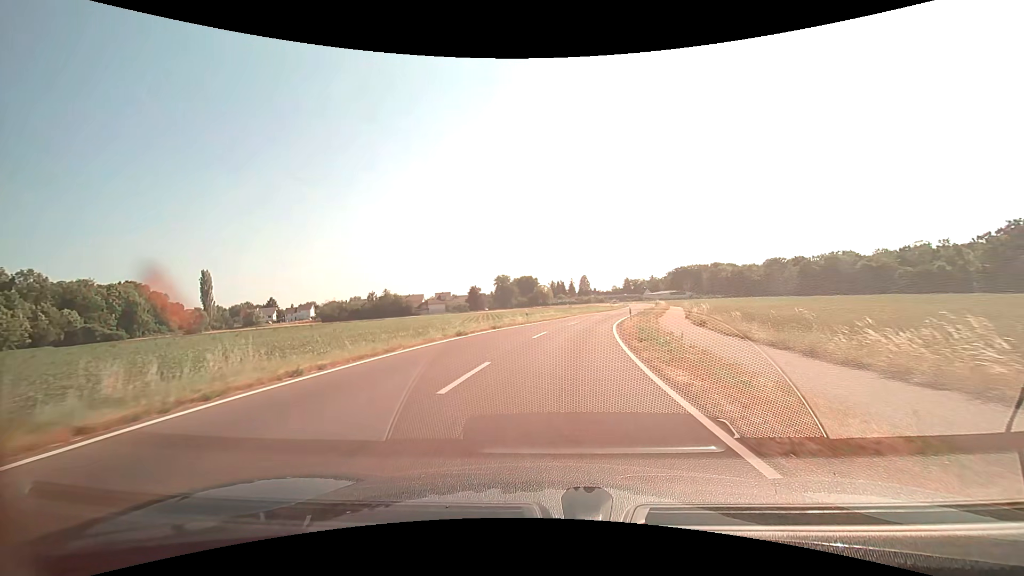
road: tertiary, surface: asphalt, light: Day
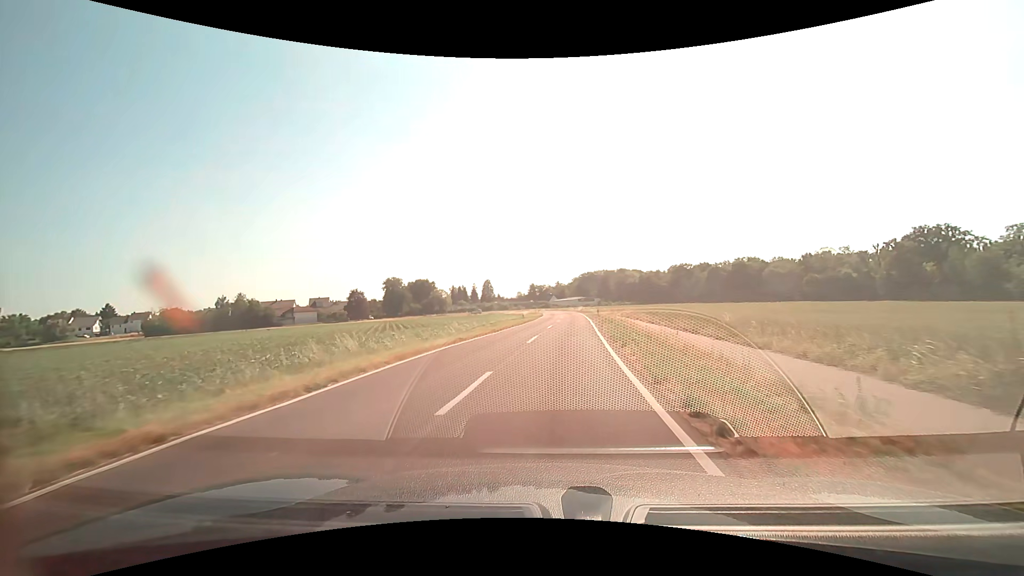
(+3.6, +36.5) m; +11°
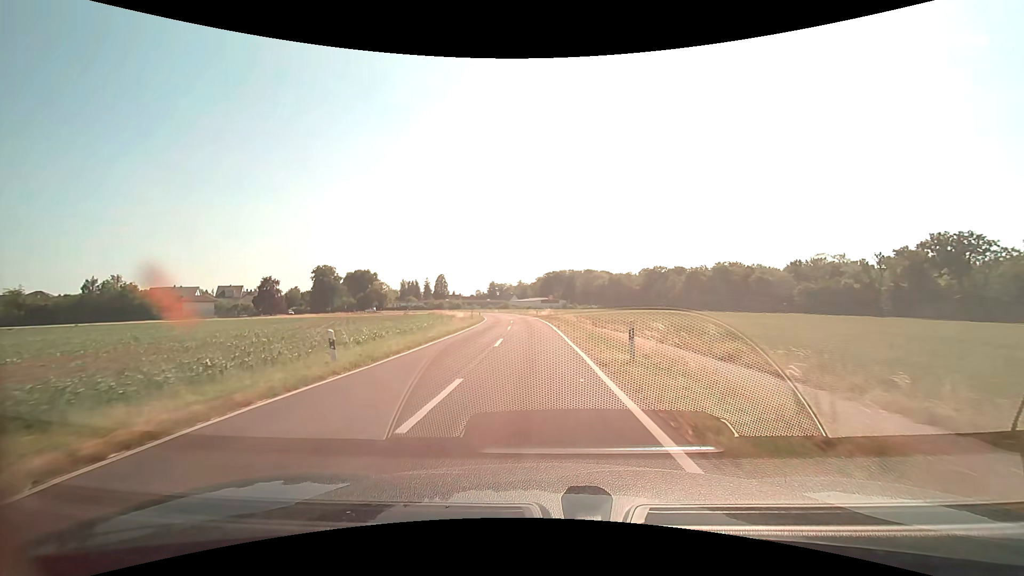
(+2.1, +36.7) m; +4°
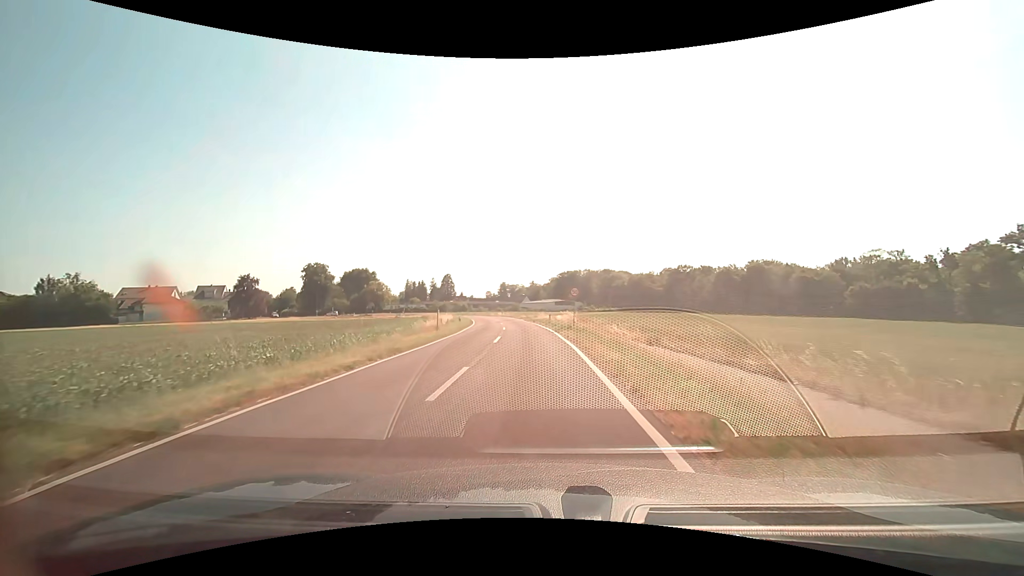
(-0.2, +22.3) m; -2°
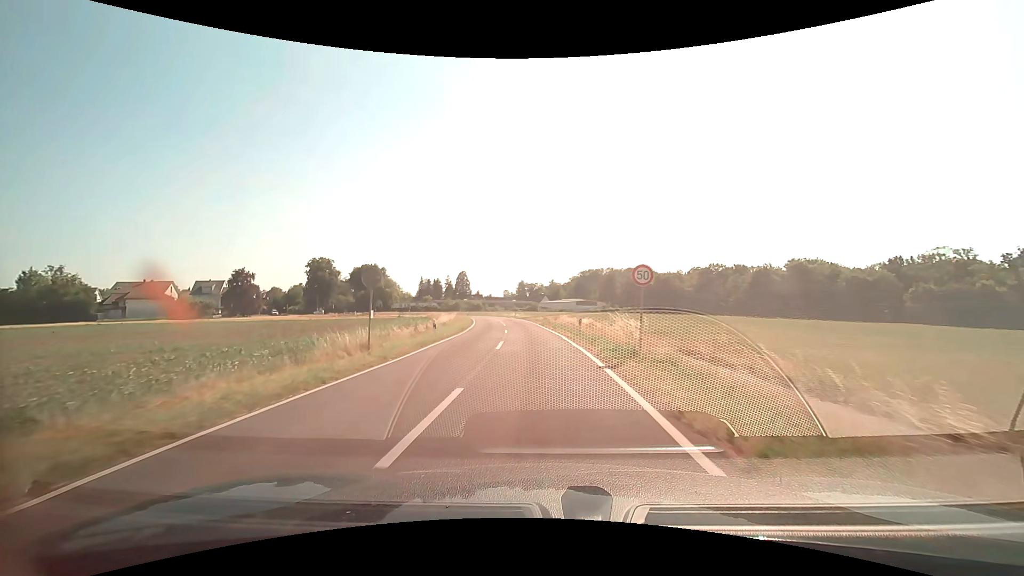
(-0.3, +15.0) m; -2°
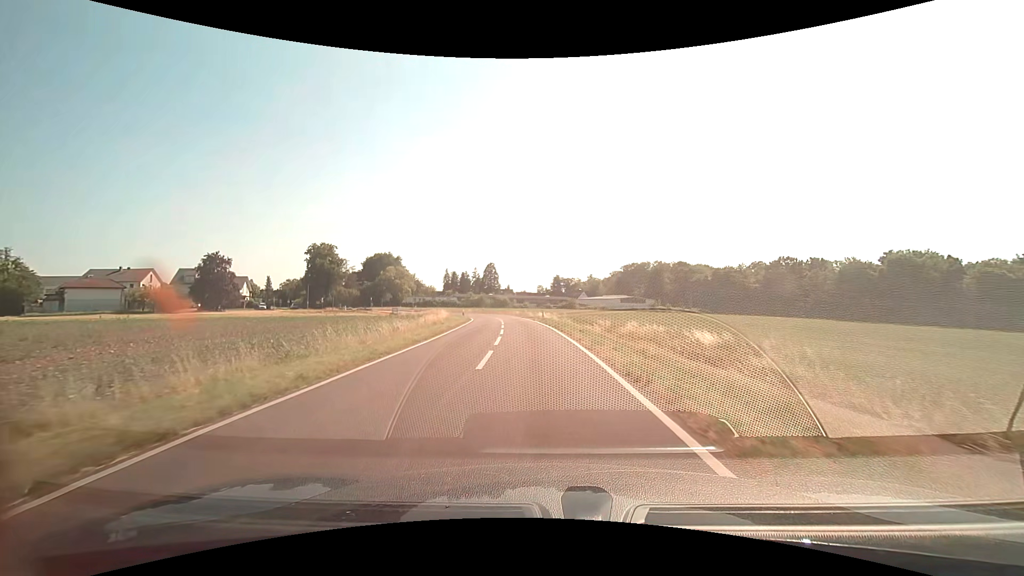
(-1.0, +30.2) m; -4°
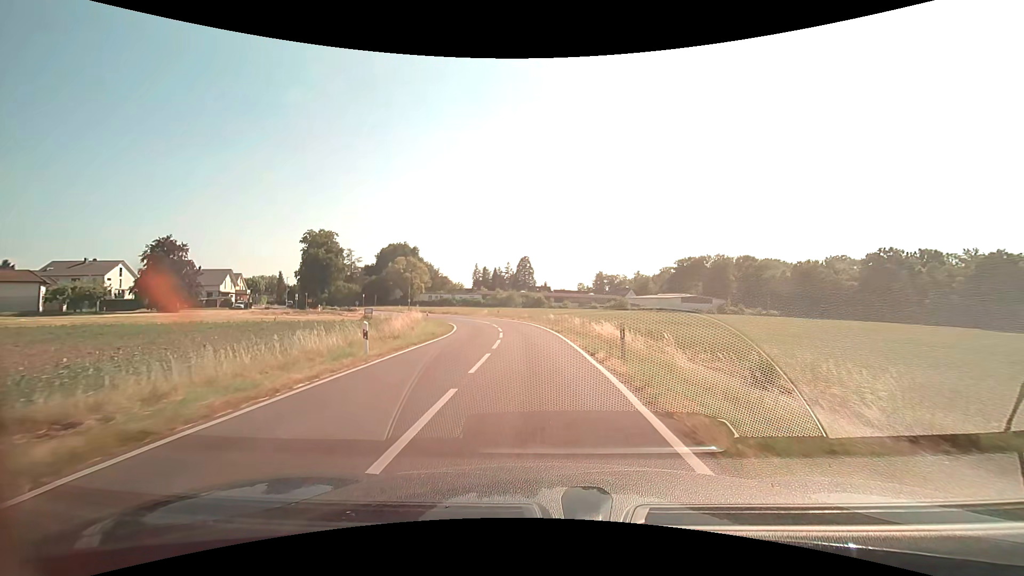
(-1.0, +30.3) m; -4°
